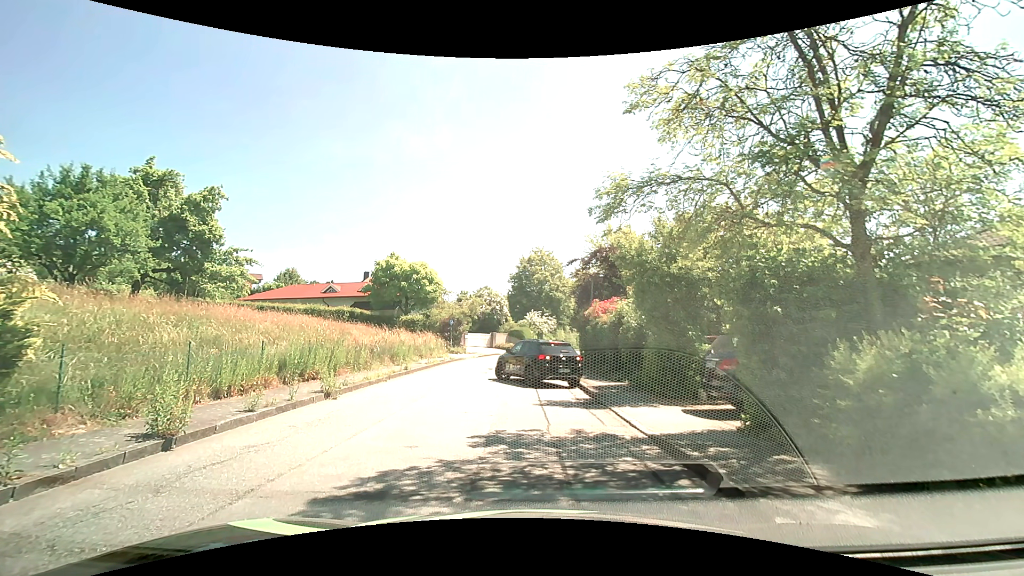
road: residential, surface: asphalt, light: Day
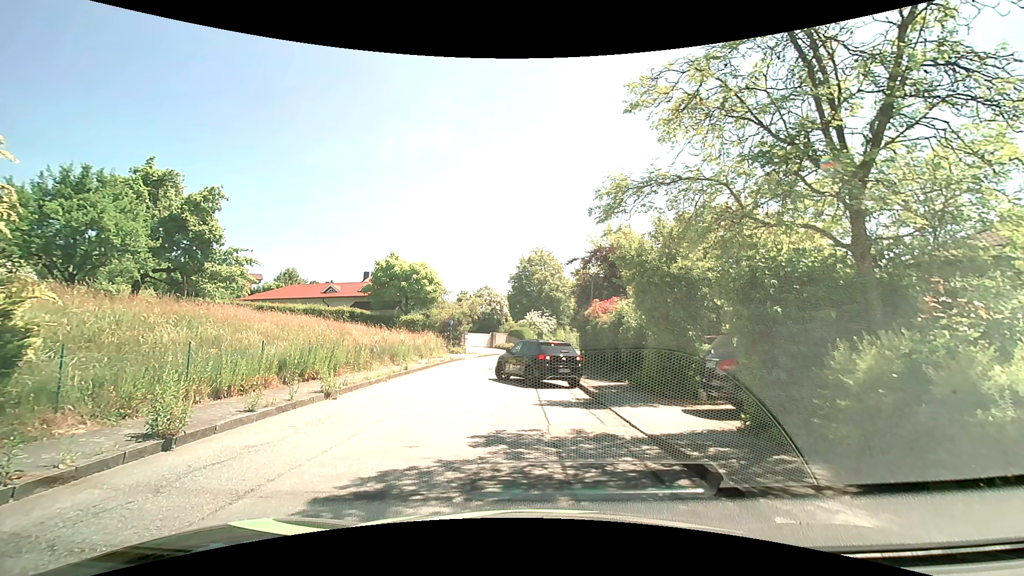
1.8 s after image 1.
(0.0, 0.0) m; 0°
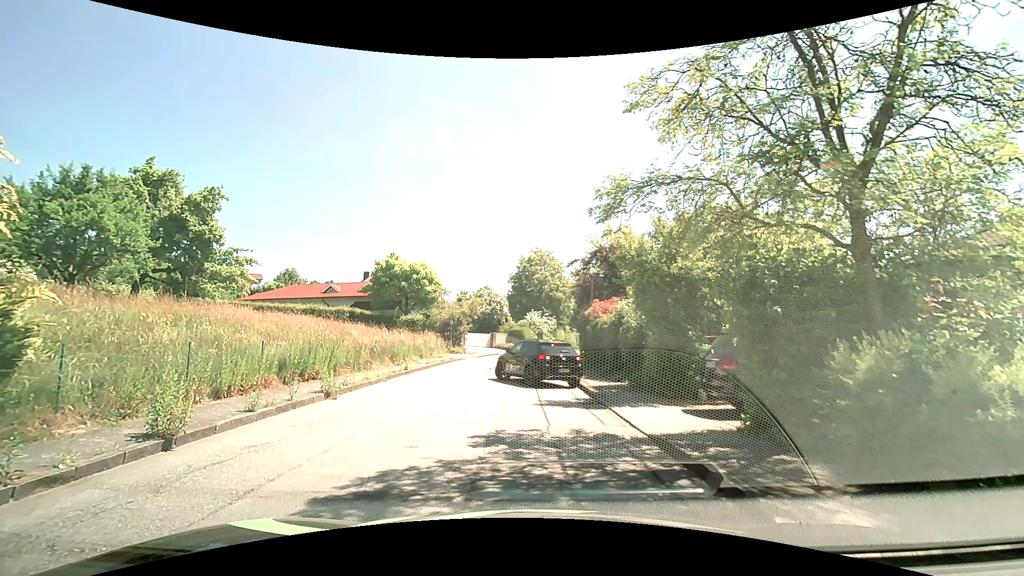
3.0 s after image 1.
(0.0, 0.0) m; 0°
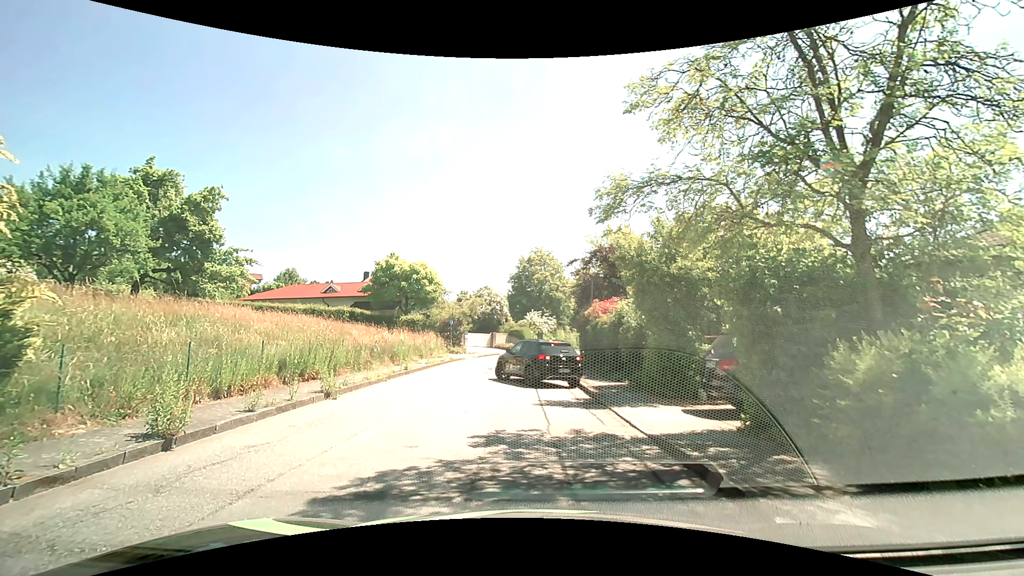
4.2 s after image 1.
(0.0, 0.0) m; 0°
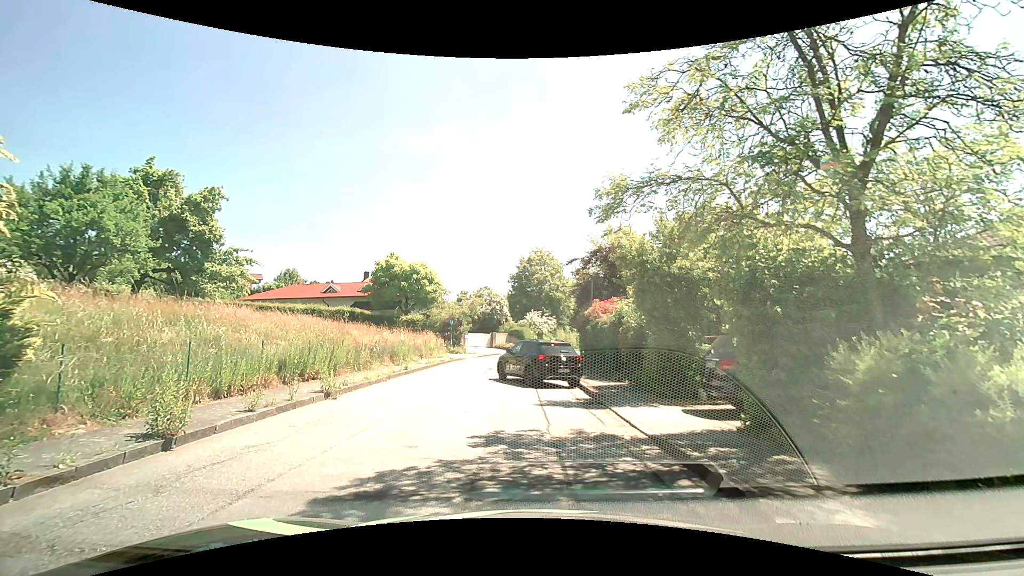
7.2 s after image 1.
(0.0, 0.0) m; 0°
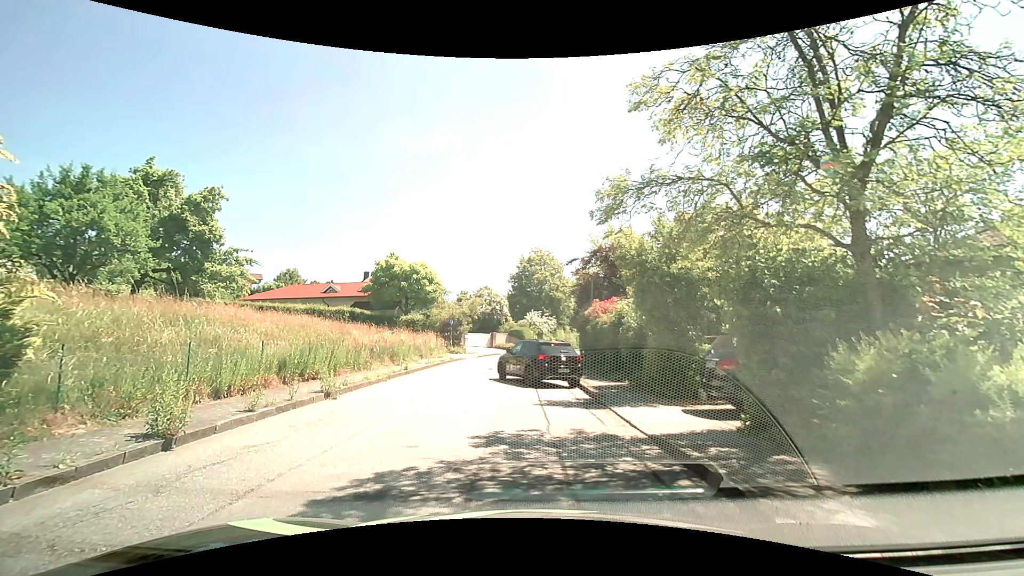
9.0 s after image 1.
(0.0, 0.0) m; 0°
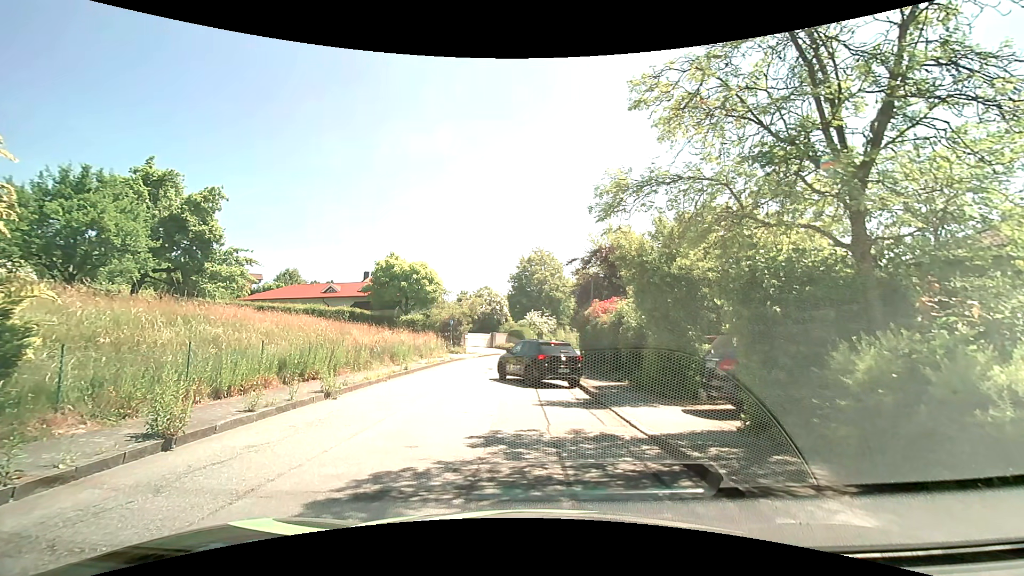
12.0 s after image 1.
(0.0, 0.0) m; 0°
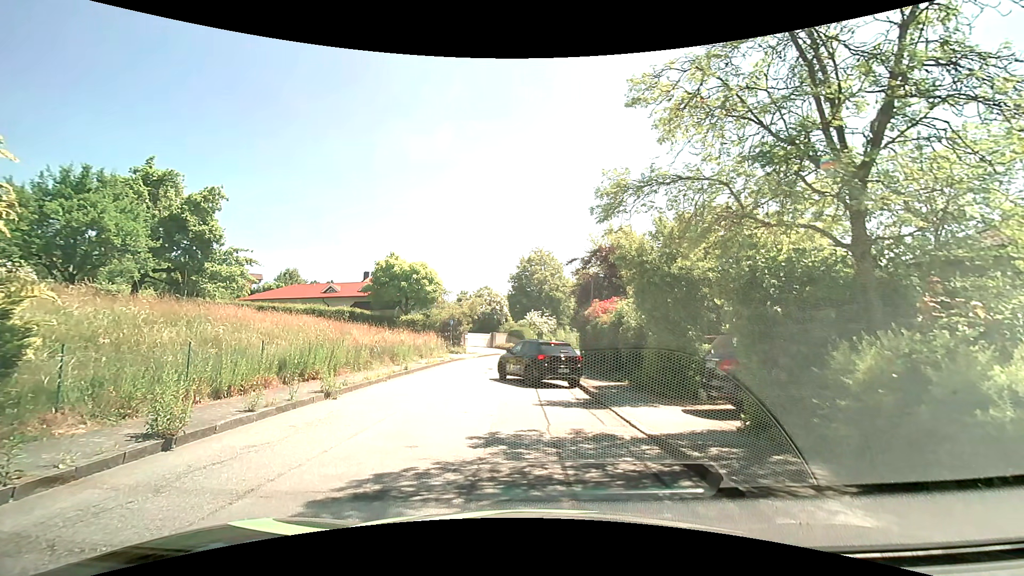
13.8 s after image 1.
(0.0, 0.0) m; 0°
(-1, +10) (-2, +20) (-1, +30) (+1, +39) (+4, +49) (+7, +59) (+11, +68) (+15, +77) (+20, +86) (+25, +94) m
